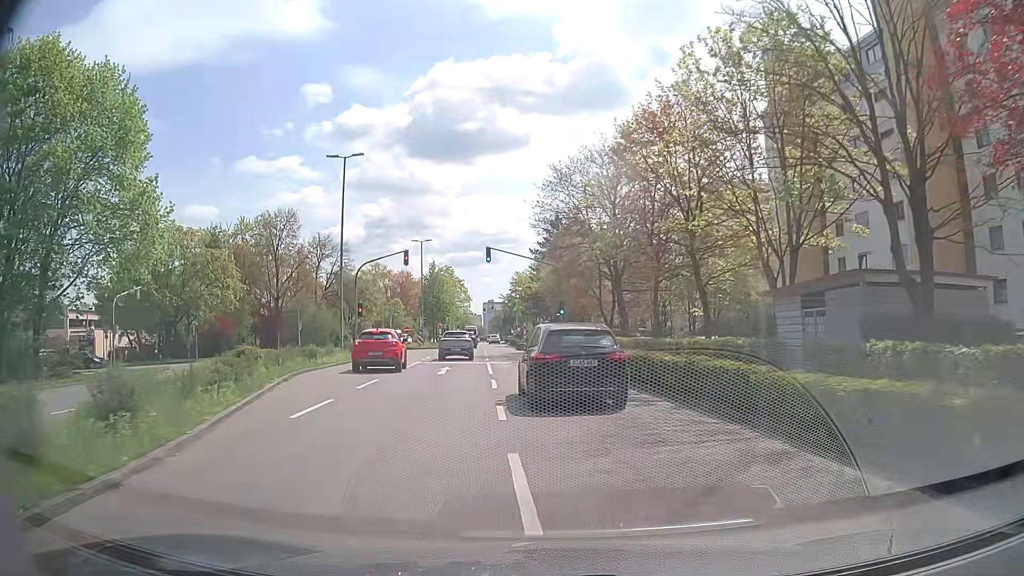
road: tertiary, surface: asphalt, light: Day
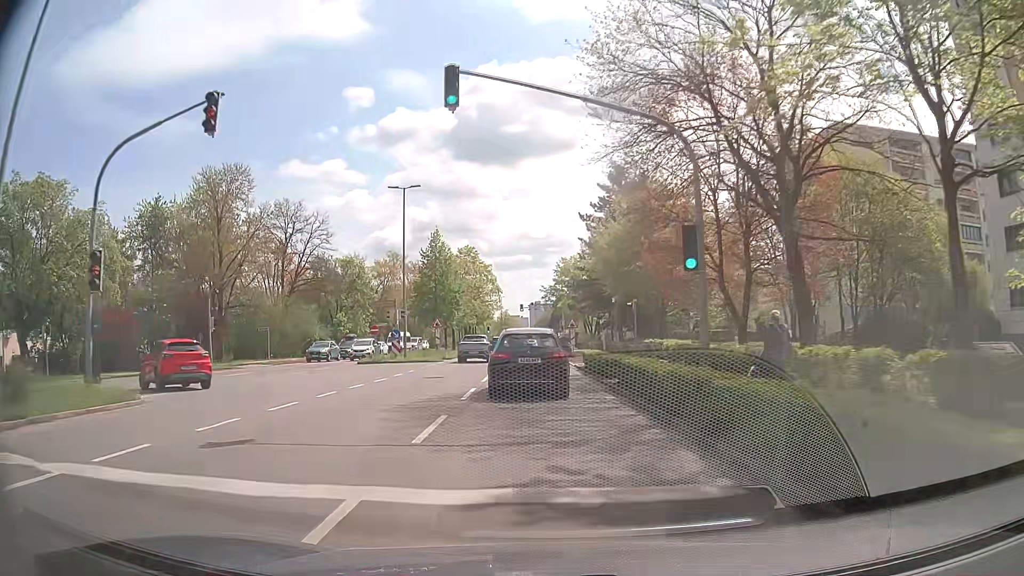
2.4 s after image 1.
(-0.5, +27.0) m; -4°
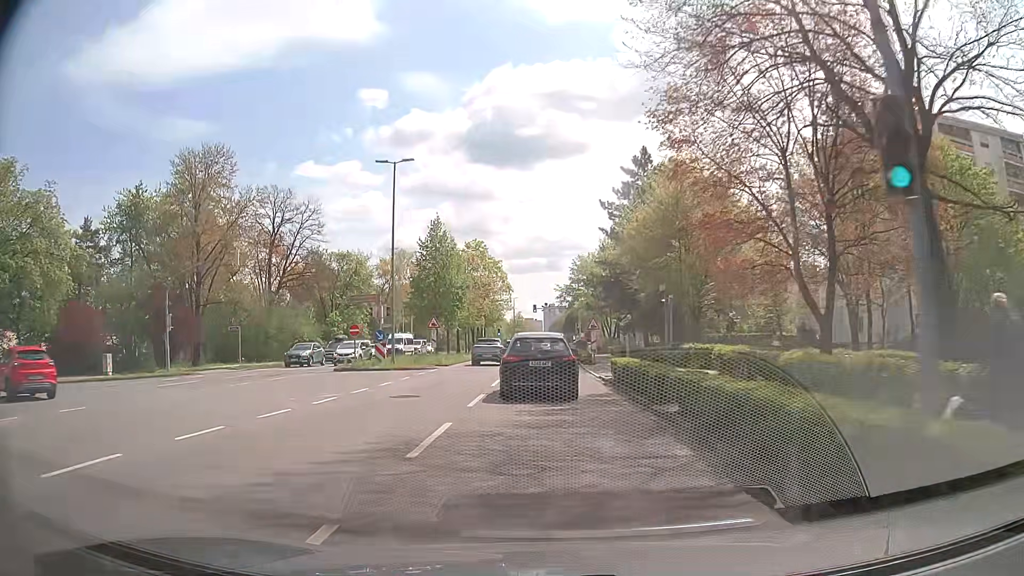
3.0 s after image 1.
(-0.1, +6.9) m; -1°
(0, +10) (0, +20) (0, +30) (0, +40) (0, +50) (0, +60) (-1, +70) (-1, +80) (-1, +90) (-1, +100) m
